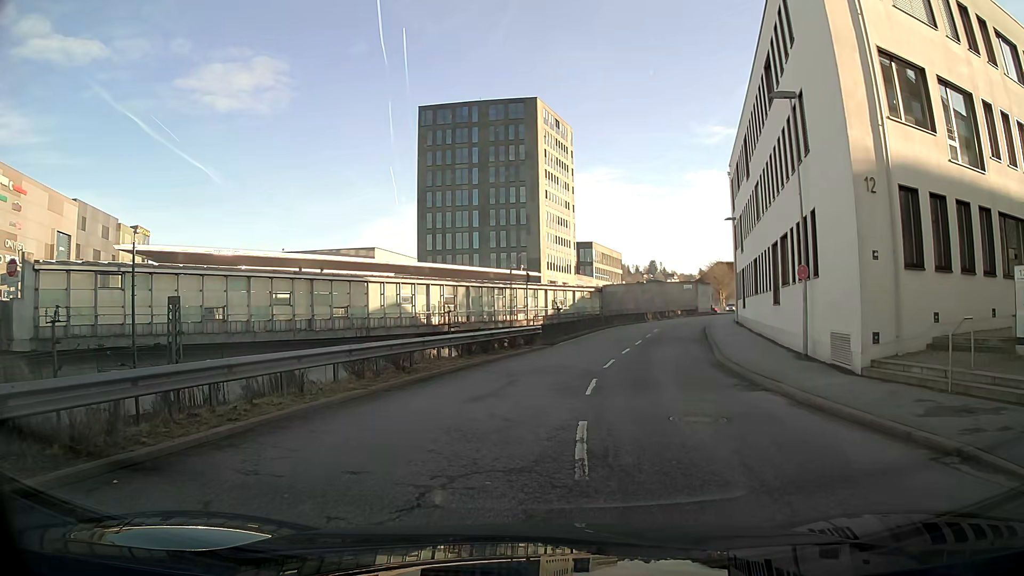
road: residential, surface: asphalt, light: Day
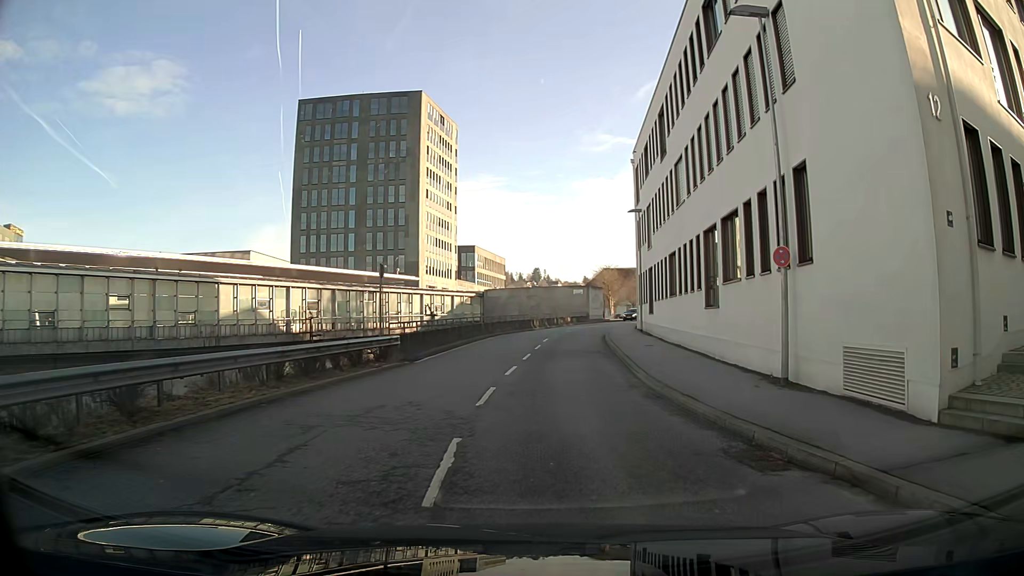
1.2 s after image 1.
(+0.5, +7.1) m; +9°
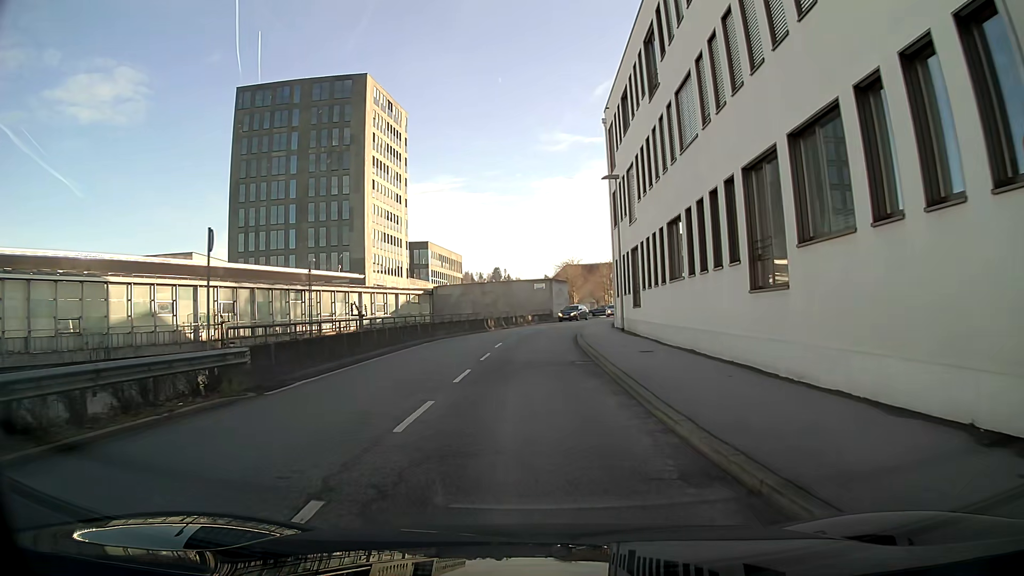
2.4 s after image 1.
(+0.1, +9.1) m; +1°
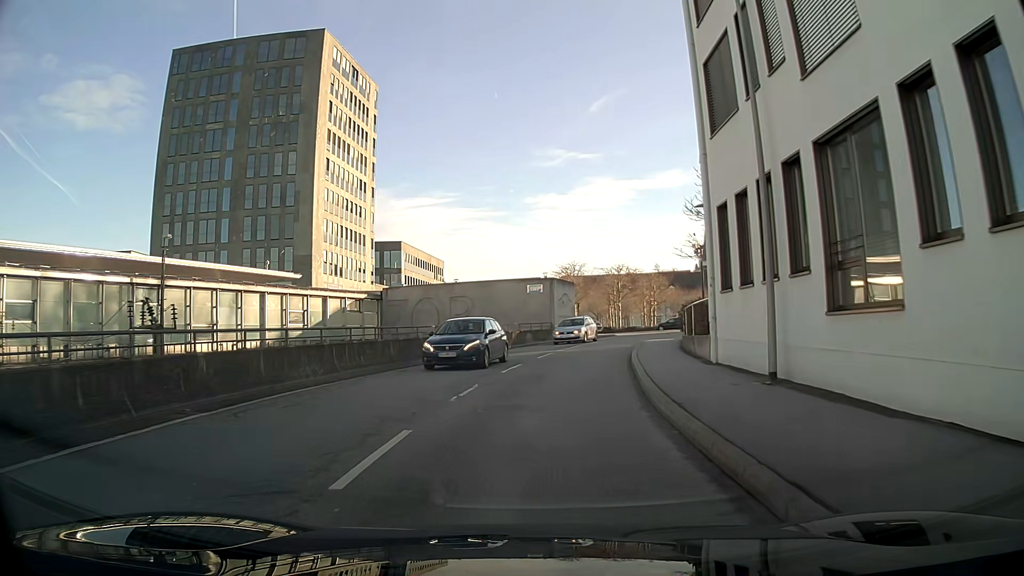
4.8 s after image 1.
(+0.1, +20.9) m; +1°
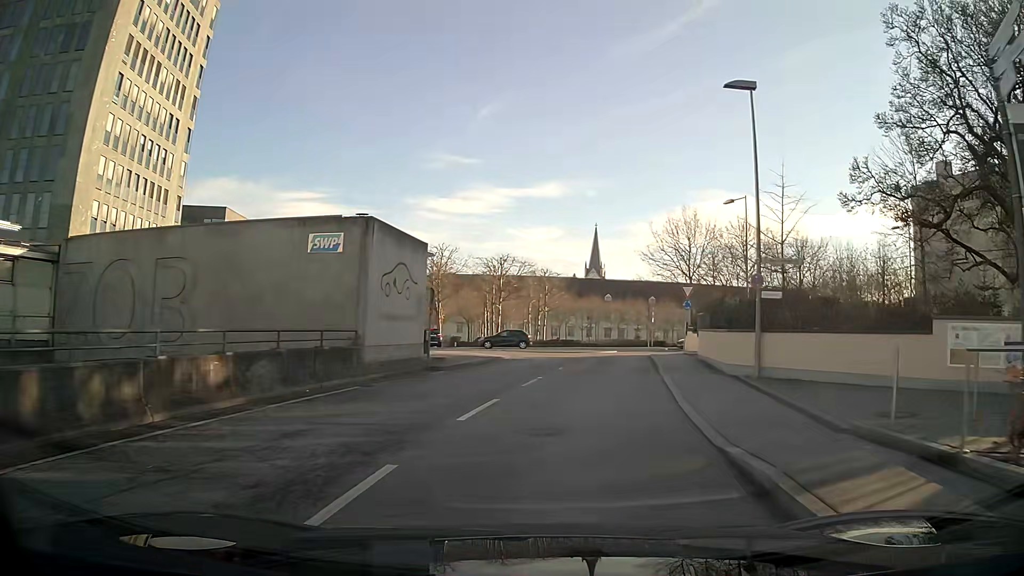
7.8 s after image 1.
(+2.2, +25.7) m; +12°
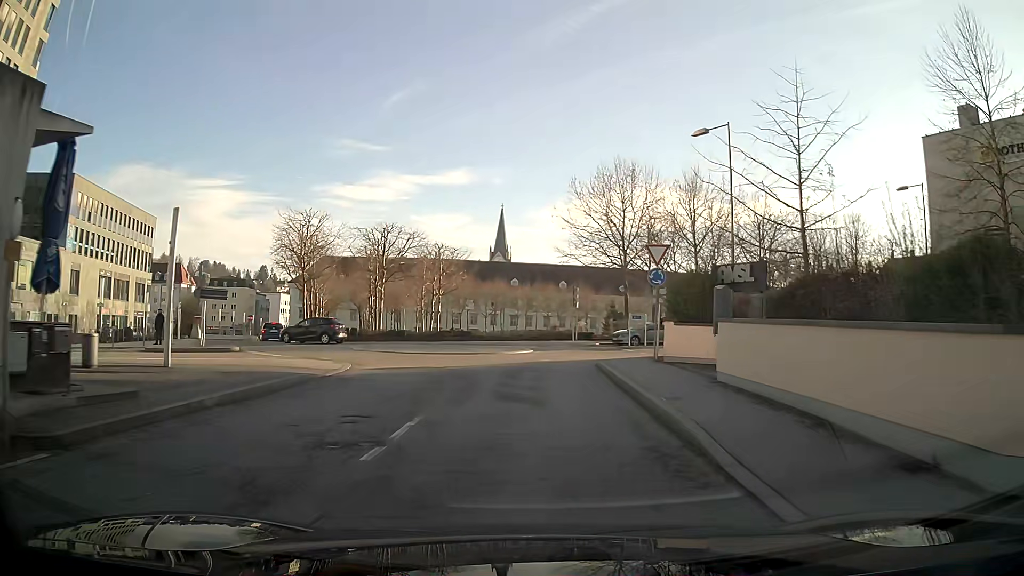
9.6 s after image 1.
(+1.0, +14.9) m; +7°
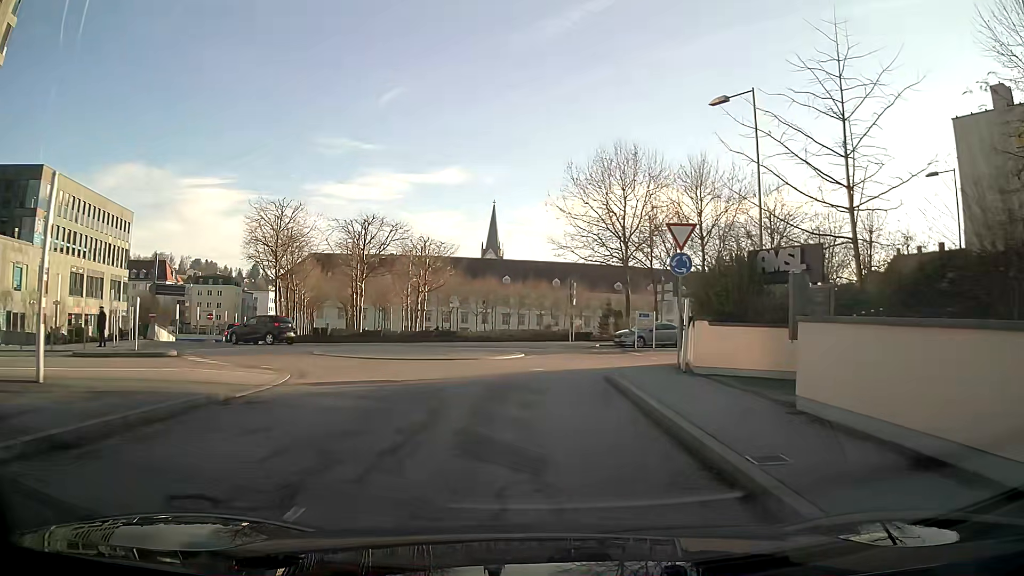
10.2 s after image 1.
(0.0, +4.5) m; +1°
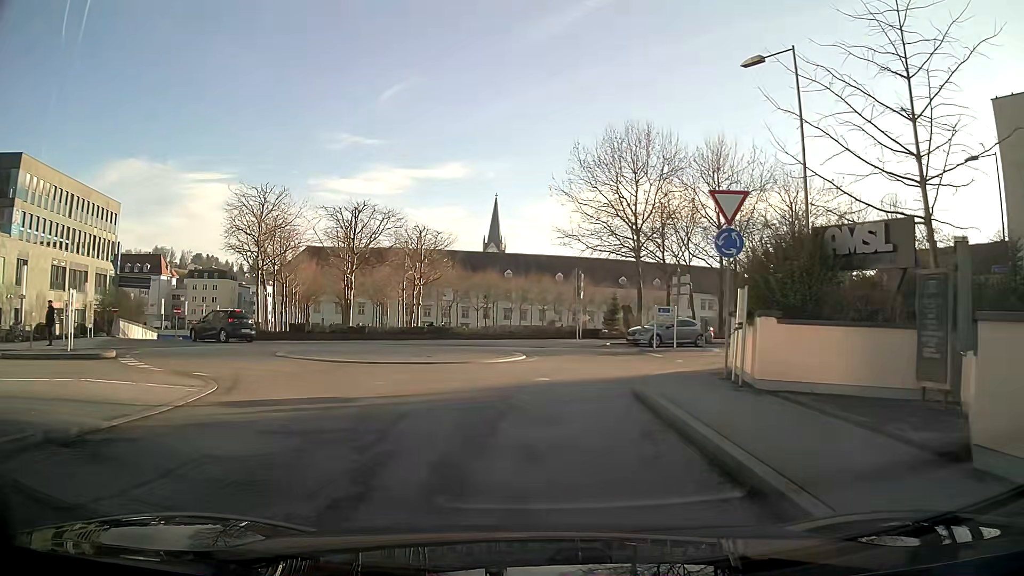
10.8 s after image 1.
(0.0, +3.9) m; 0°
